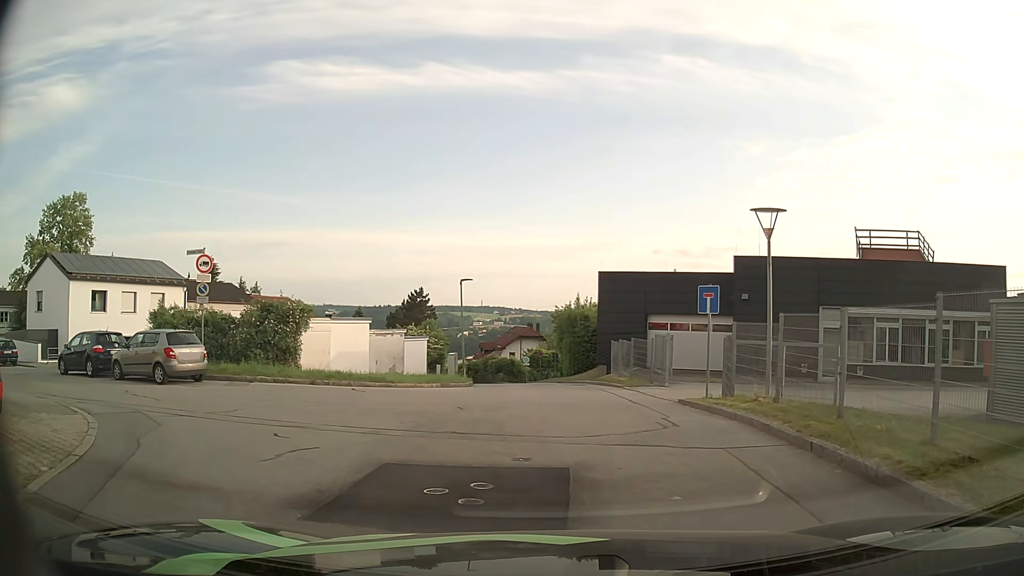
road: residential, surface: asphalt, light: Day
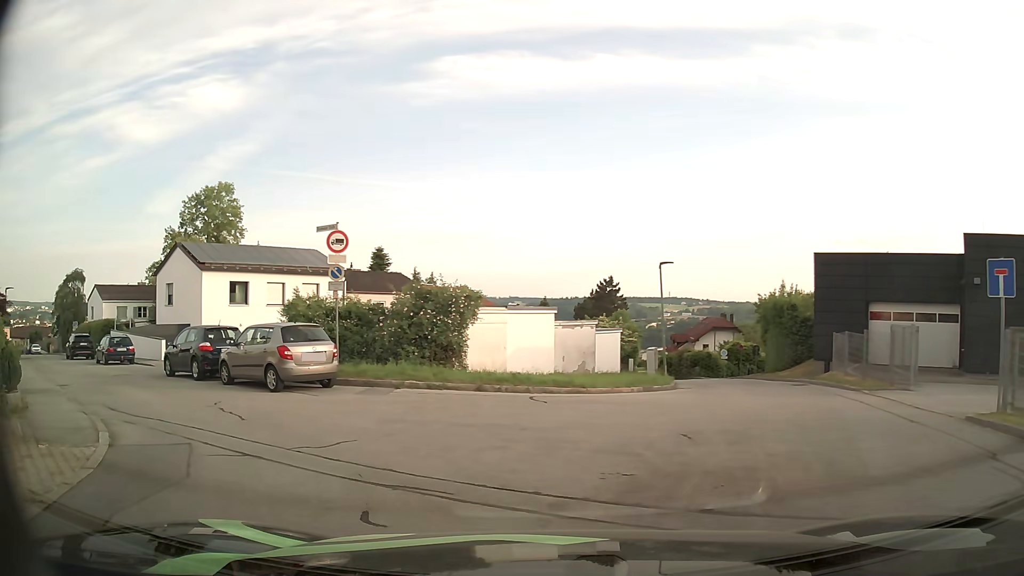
(-0.5, +4.4) m; -15°
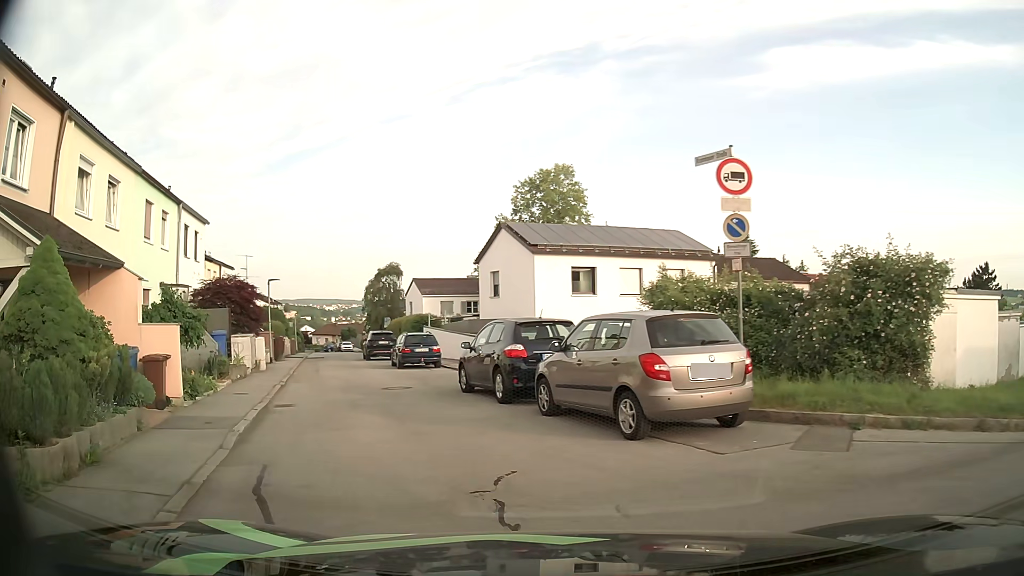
(-1.8, +6.8) m; -30°
(-2, +10) (-6, +19) (-9, +29) (-12, +38) (-14, +48) (-17, +57) (-20, +67) (-23, +76) (-27, +86) (-32, +95) m
